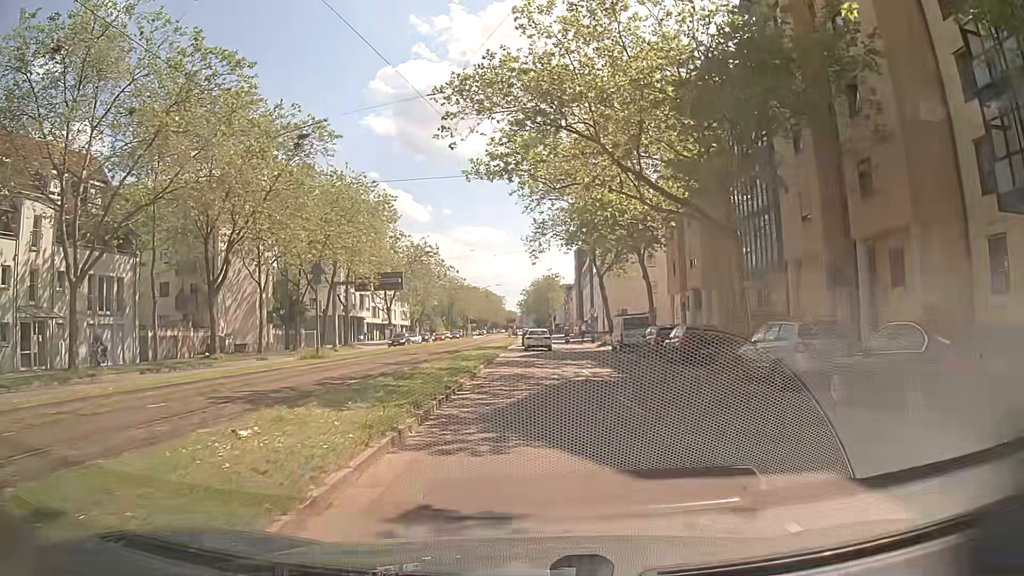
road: primary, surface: asphalt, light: Day
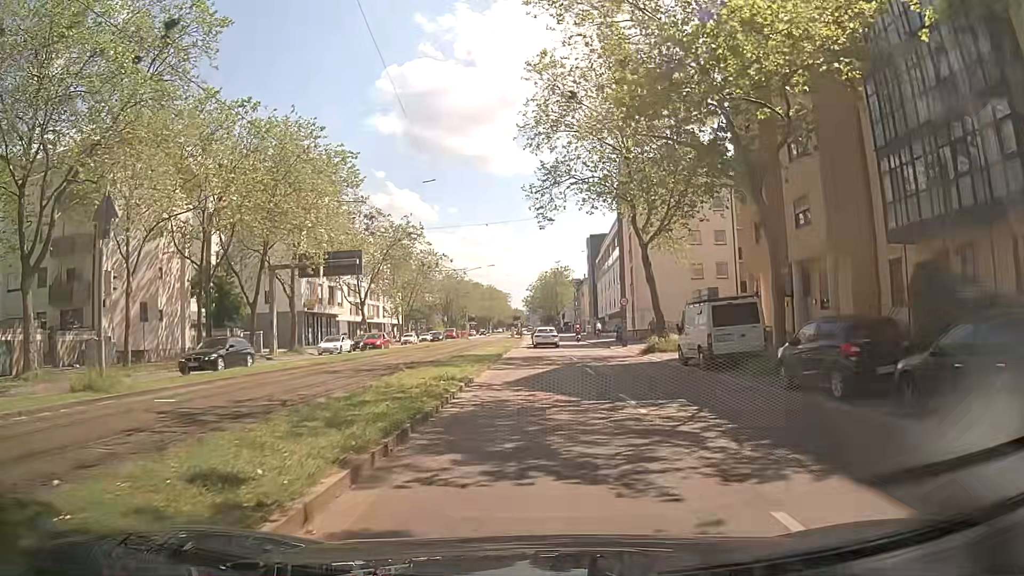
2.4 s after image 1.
(-0.3, +17.7) m; -2°
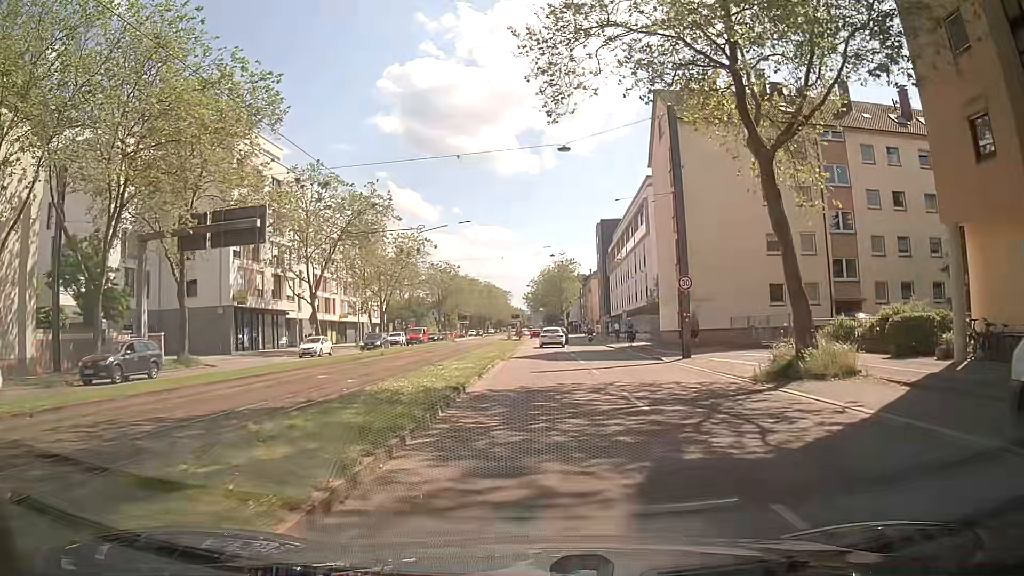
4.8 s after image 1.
(+0.3, +17.9) m; 0°
